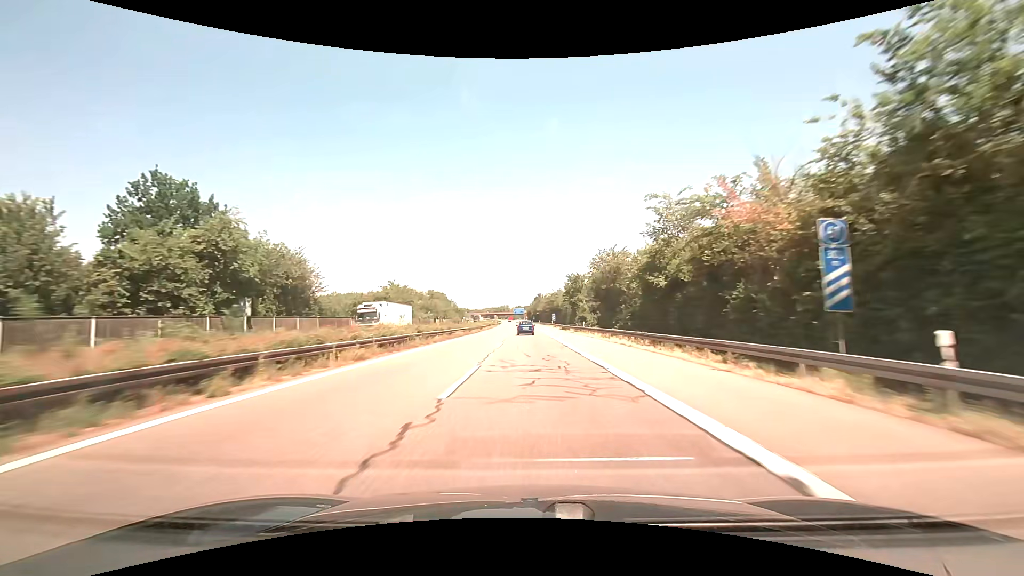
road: motorway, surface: asphalt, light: Day
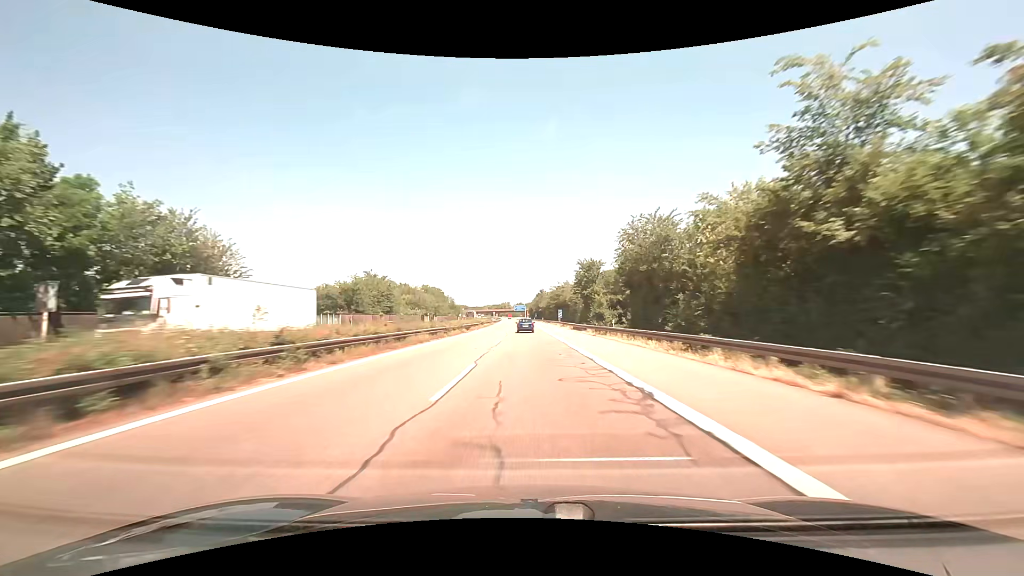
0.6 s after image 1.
(-0.1, +17.9) m; 0°
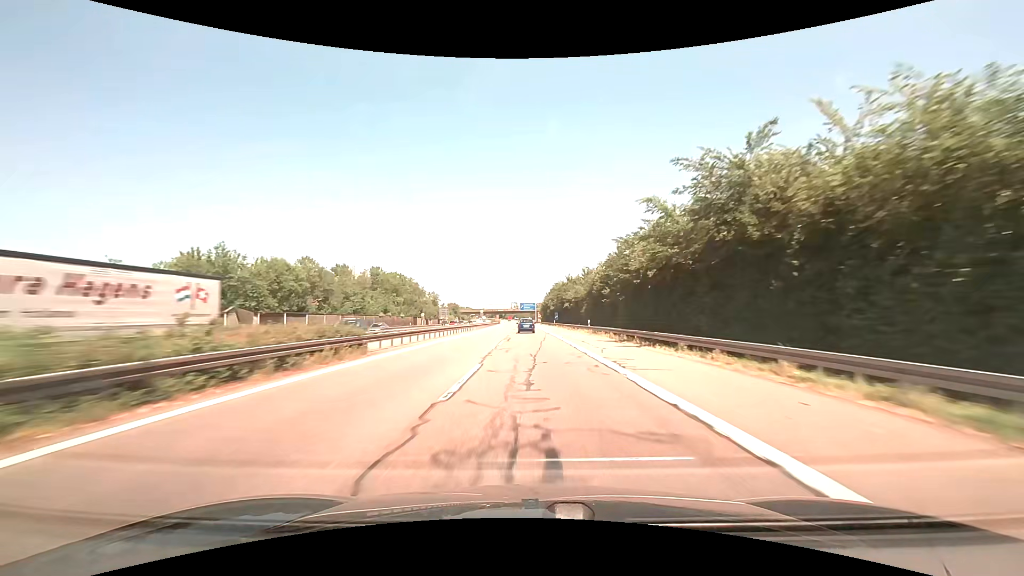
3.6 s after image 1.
(-0.9, +89.2) m; -1°
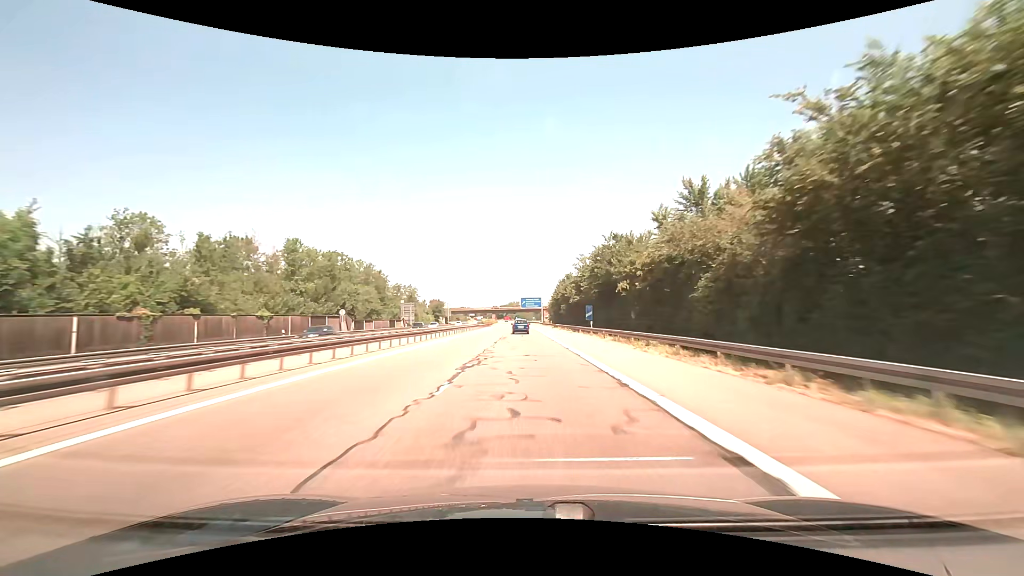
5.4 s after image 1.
(0.0, +53.1) m; 0°
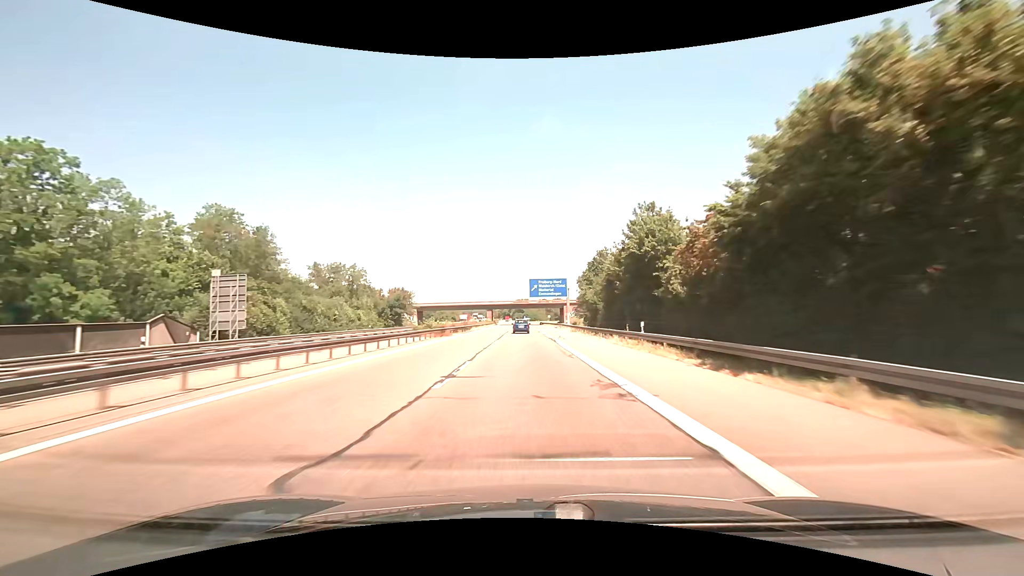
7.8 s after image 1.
(-0.9, +70.2) m; -1°
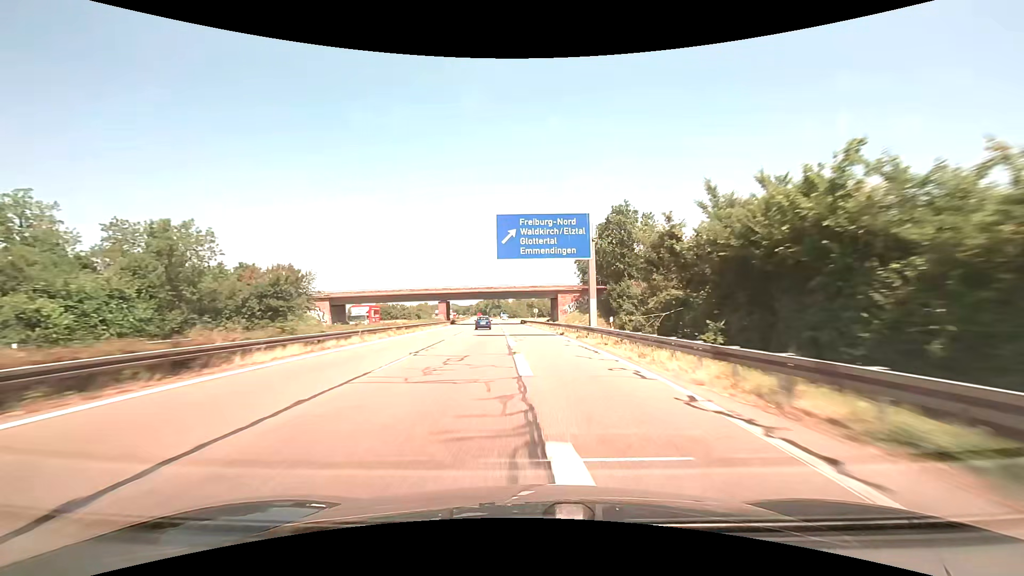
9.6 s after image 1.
(+0.8, +50.7) m; +2°
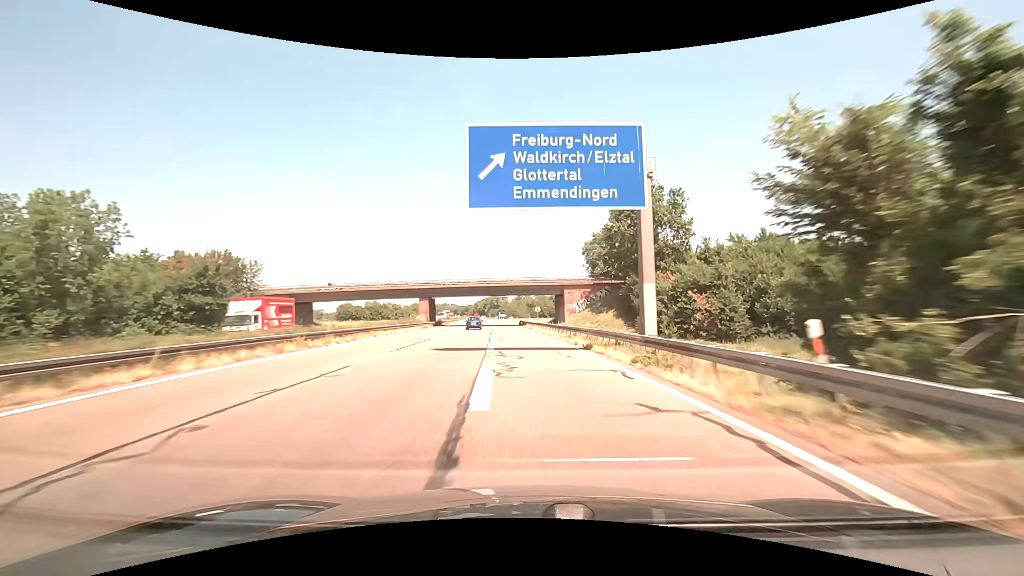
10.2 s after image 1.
(0.0, +15.9) m; 0°
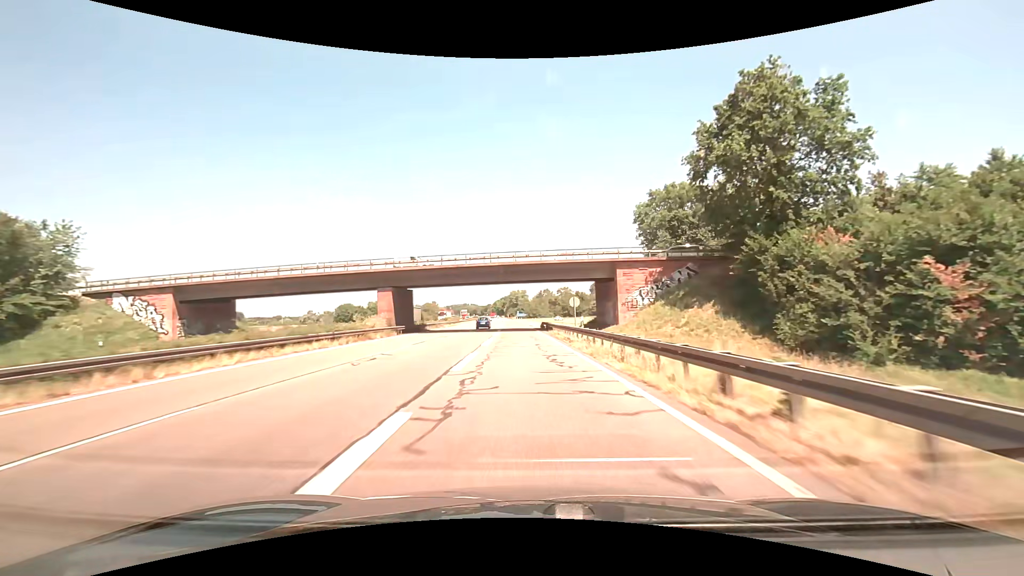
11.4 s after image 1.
(-0.5, +29.7) m; -2°
(0, +10) (0, +20) (-1, +30) (-1, +40) (-1, +50) (-1, +60) (-2, +70) (-2, +80) (-3, +90) (-4, +100) m
